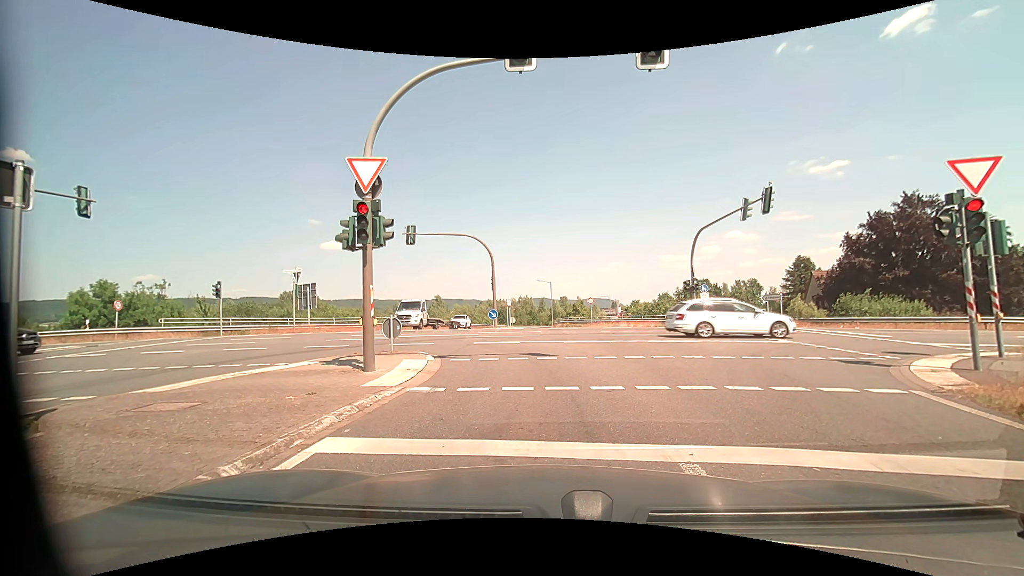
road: motorway_link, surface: asphalt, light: Day
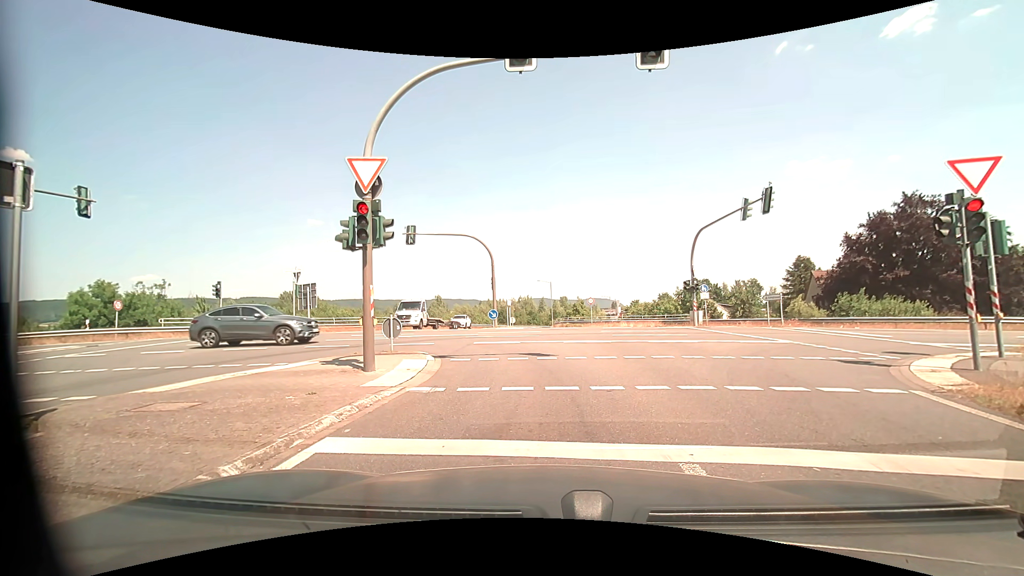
(0.0, 0.0) m; 0°
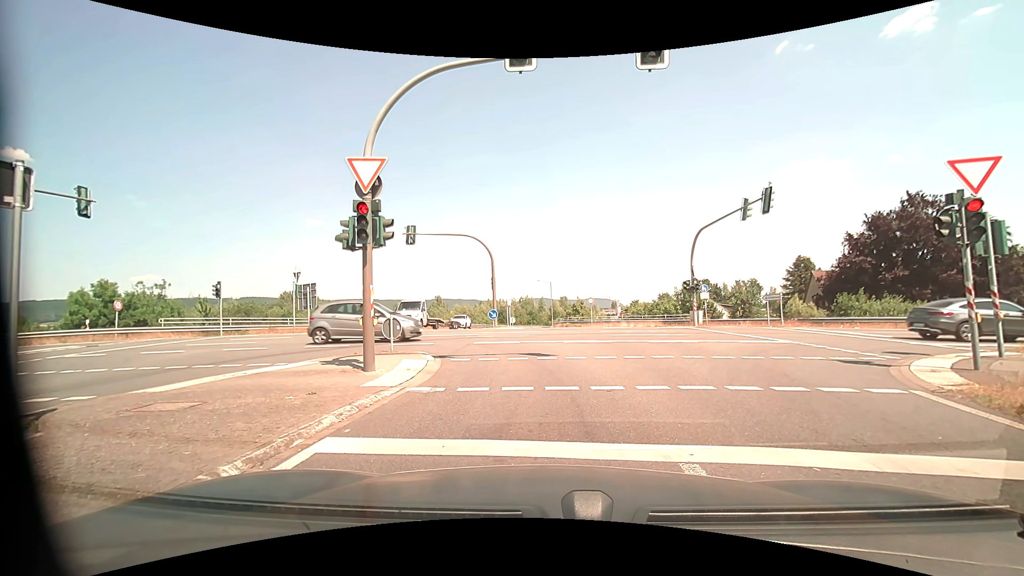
(0.0, 0.0) m; 0°
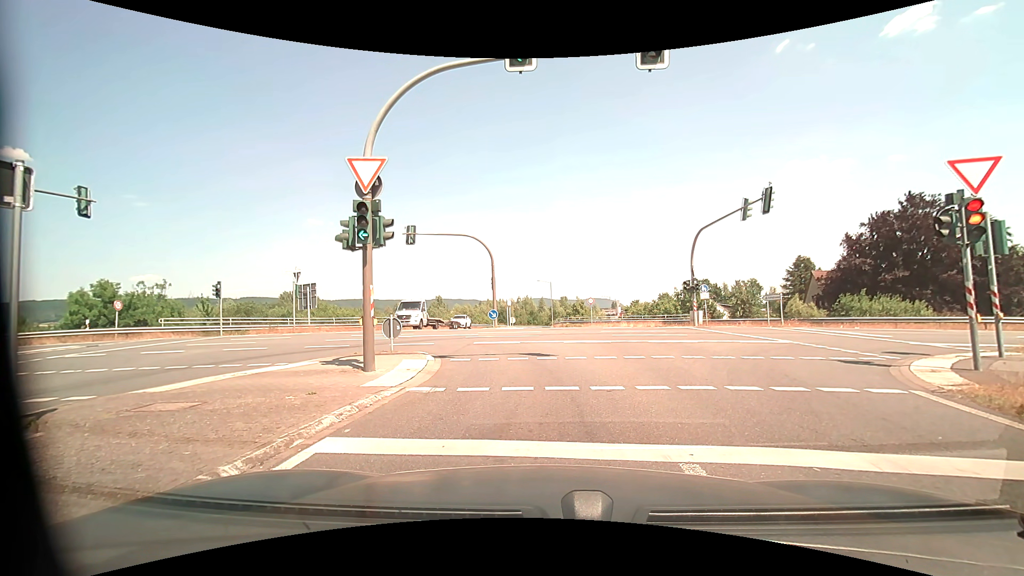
(0.0, 0.0) m; 0°
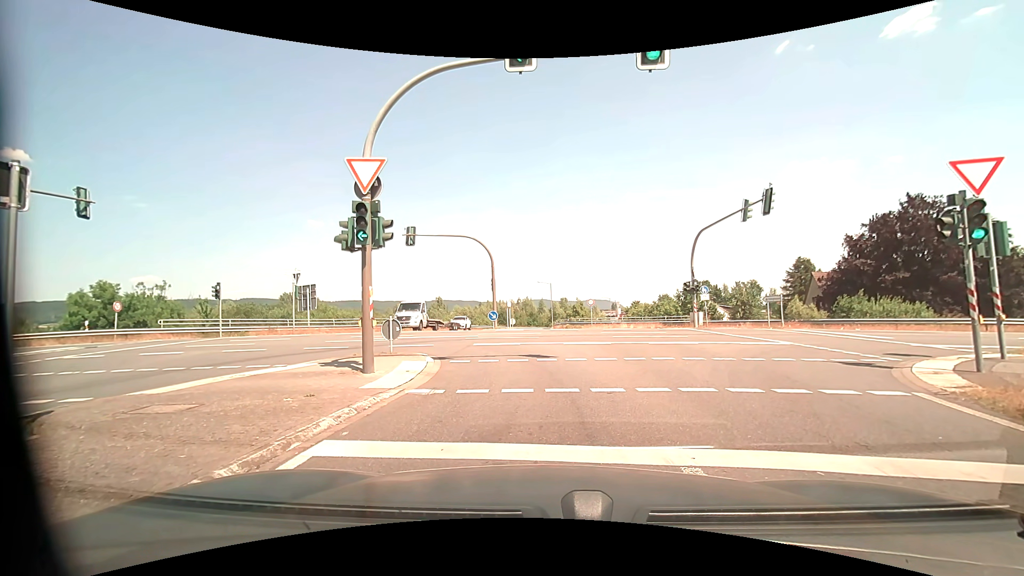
(0.0, 0.0) m; 0°
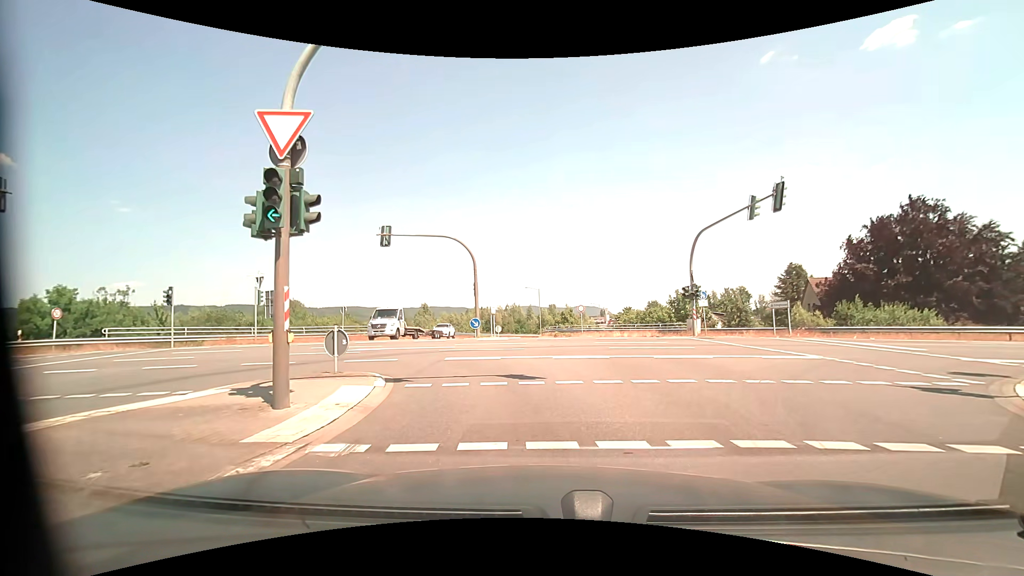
(+0.1, +3.0) m; +2°
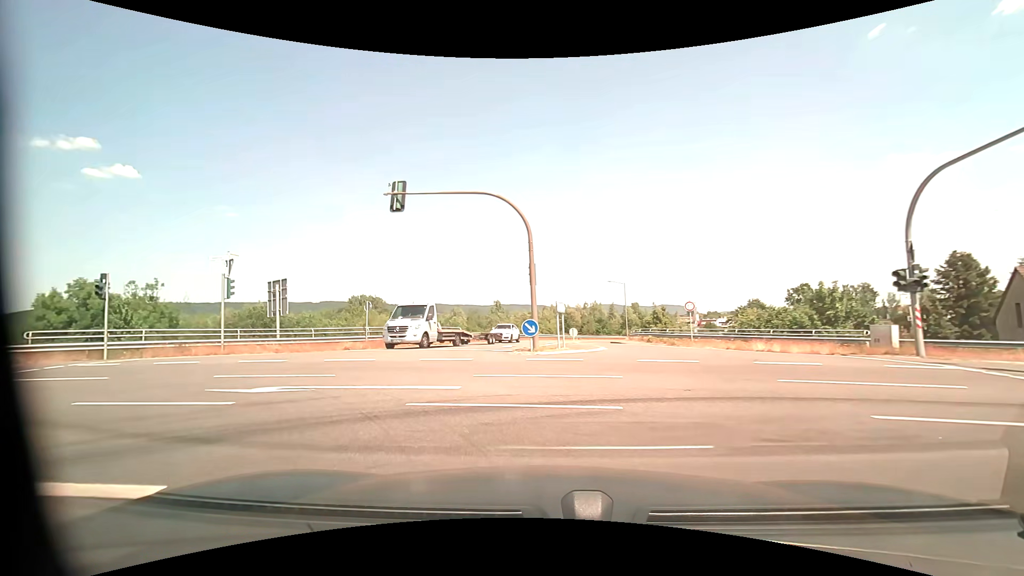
(-0.5, +11.4) m; -9°
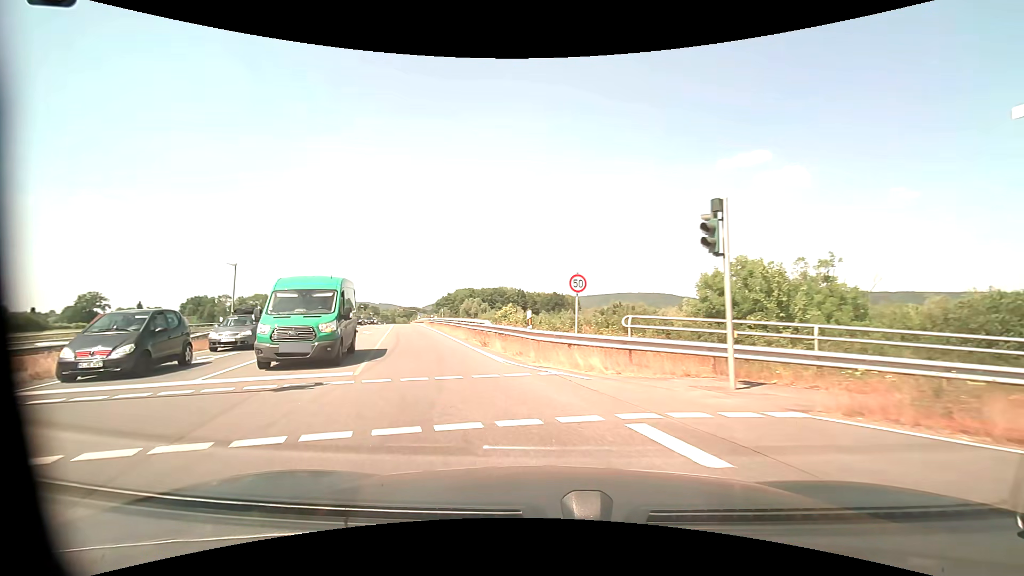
(-8.8, +13.8) m; -68°
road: secondary
(-1, +10) (-4, +19) (-7, +29) (-10, +39) (-13, +48) (-16, +58) (-19, +67) (-21, +77) (-24, +87) (-27, +96) m
